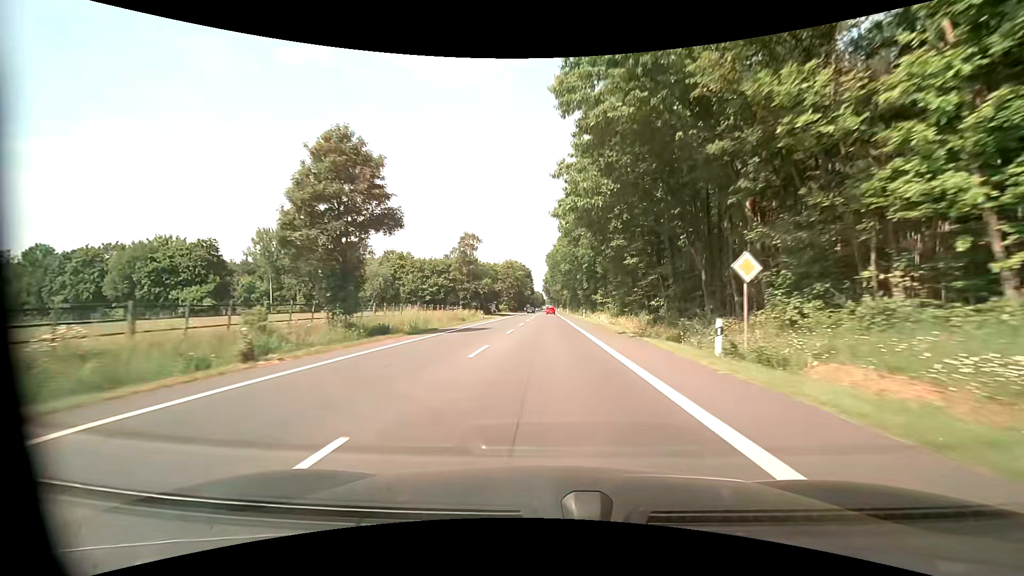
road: primary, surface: asphalt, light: Day
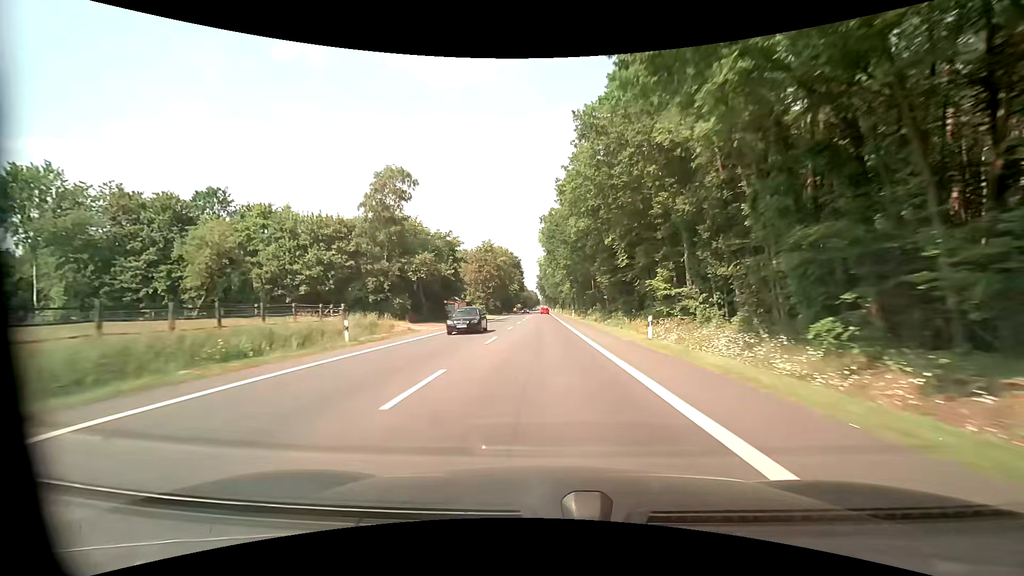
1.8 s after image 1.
(+0.2, +42.7) m; 0°
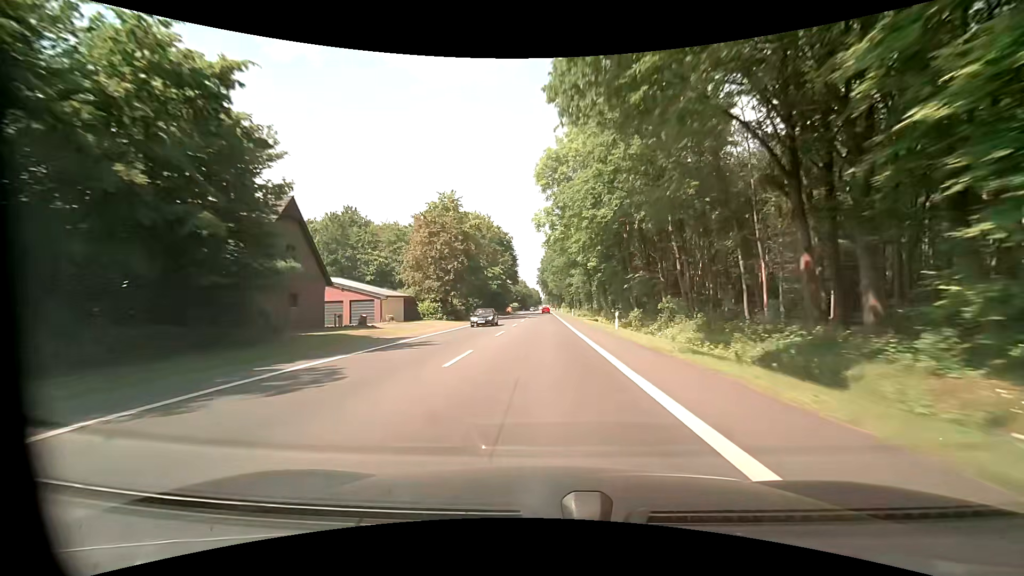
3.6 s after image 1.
(0.0, +43.5) m; 0°
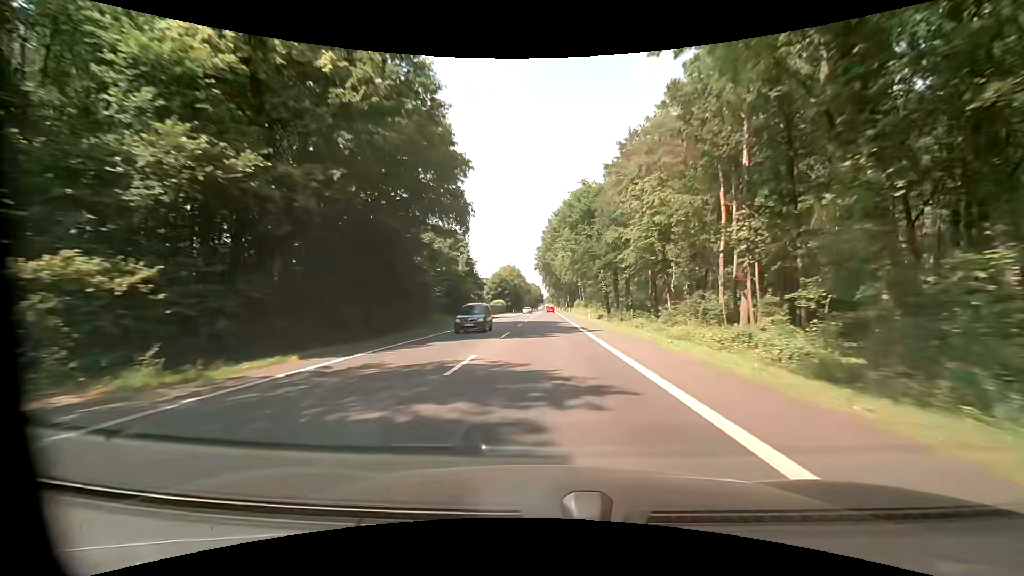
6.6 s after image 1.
(-0.3, +73.8) m; 0°
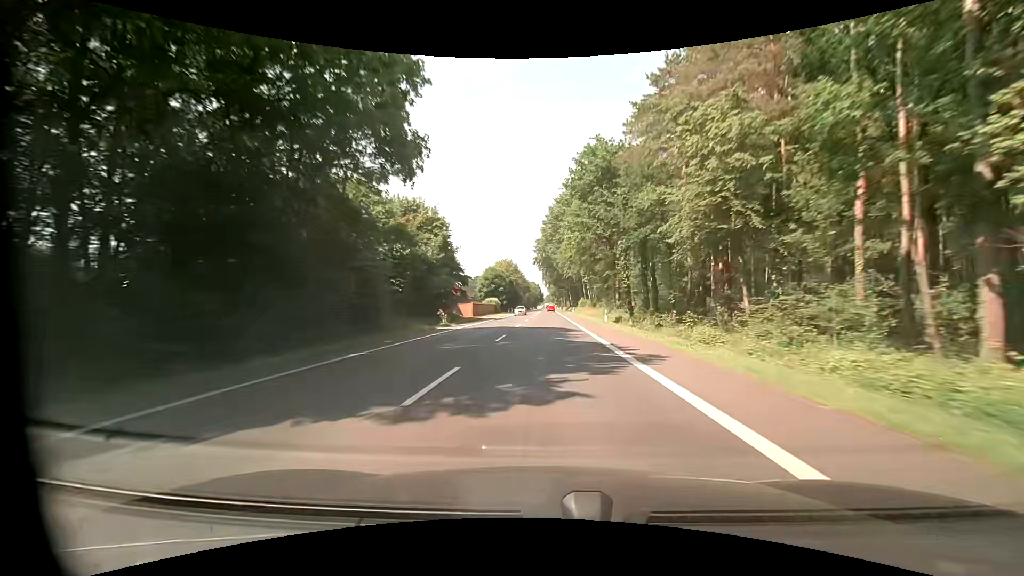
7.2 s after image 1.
(+0.1, +14.9) m; 0°
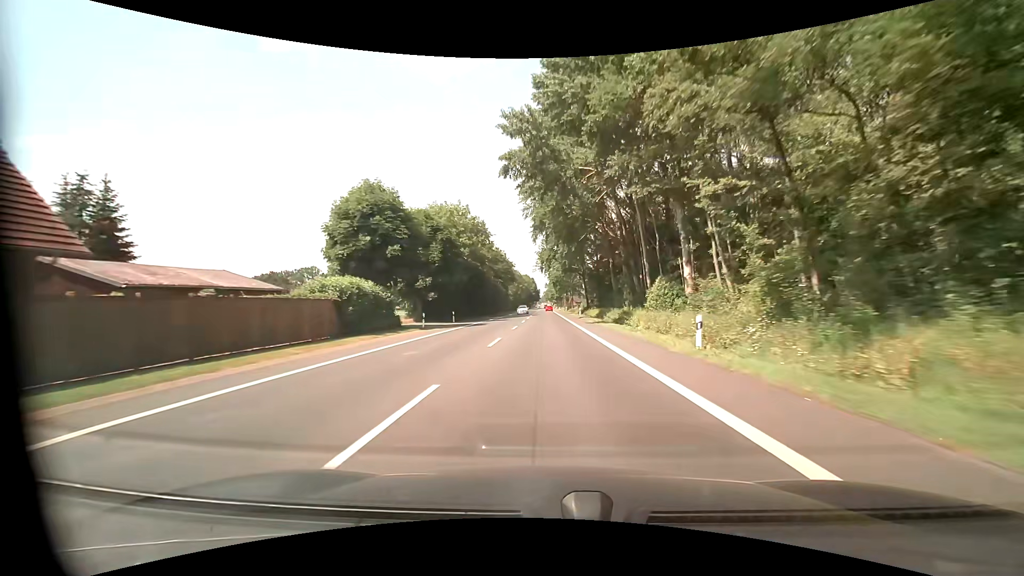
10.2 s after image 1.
(+0.1, +74.4) m; 0°
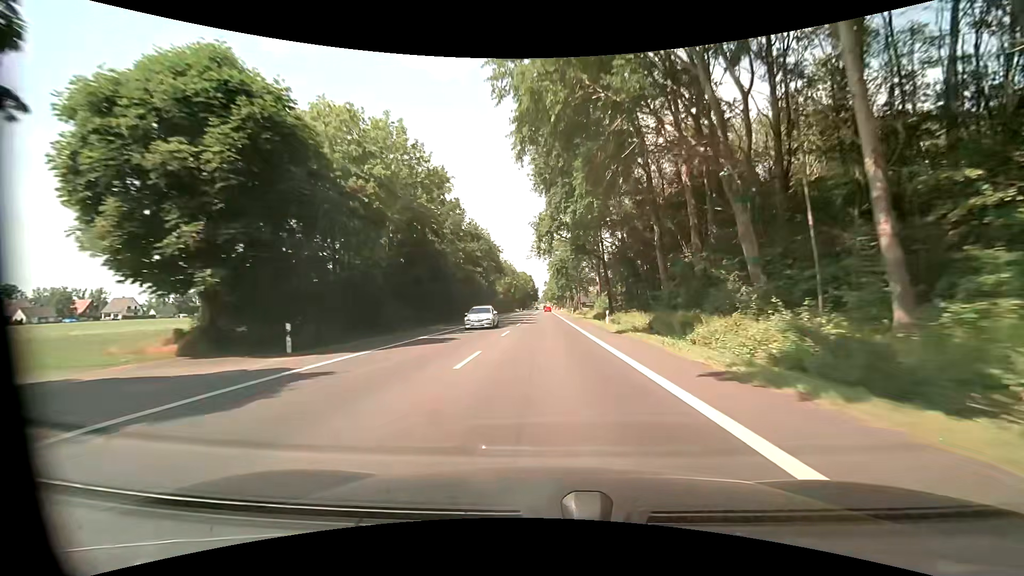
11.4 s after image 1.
(+0.2, +29.7) m; 0°
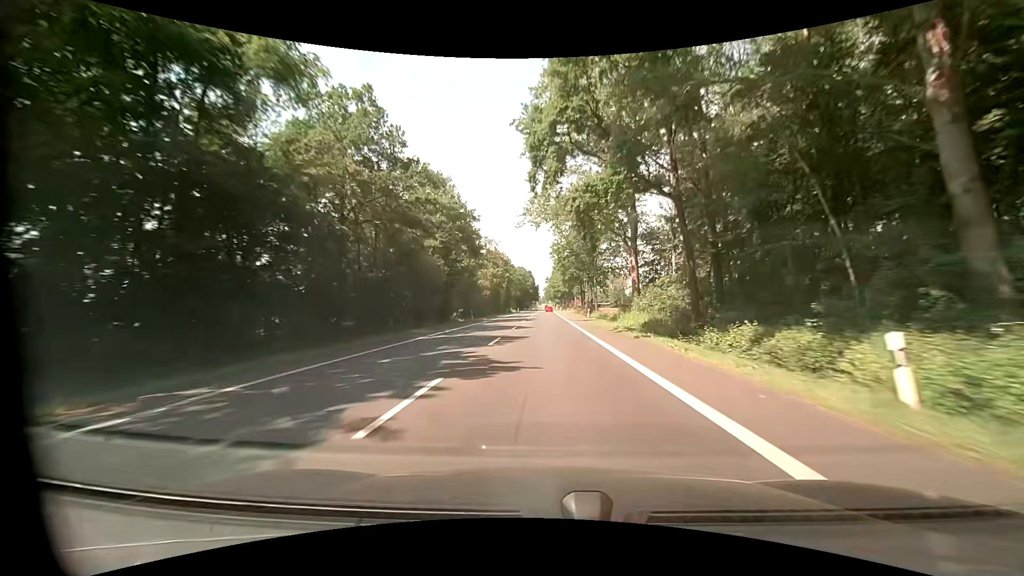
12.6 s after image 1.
(0.0, +29.6) m; 0°
(0, +10) (0, +20) (0, +30) (0, +40) (0, +50) (0, +60) (0, +70) (0, +80) (0, +90) (0, +100) m
